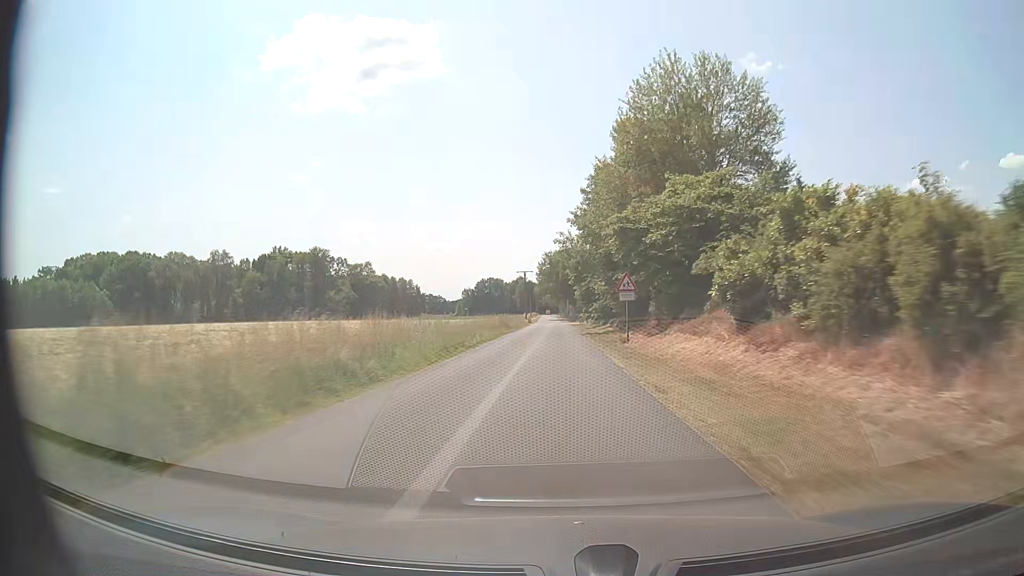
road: residential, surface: paved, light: Day
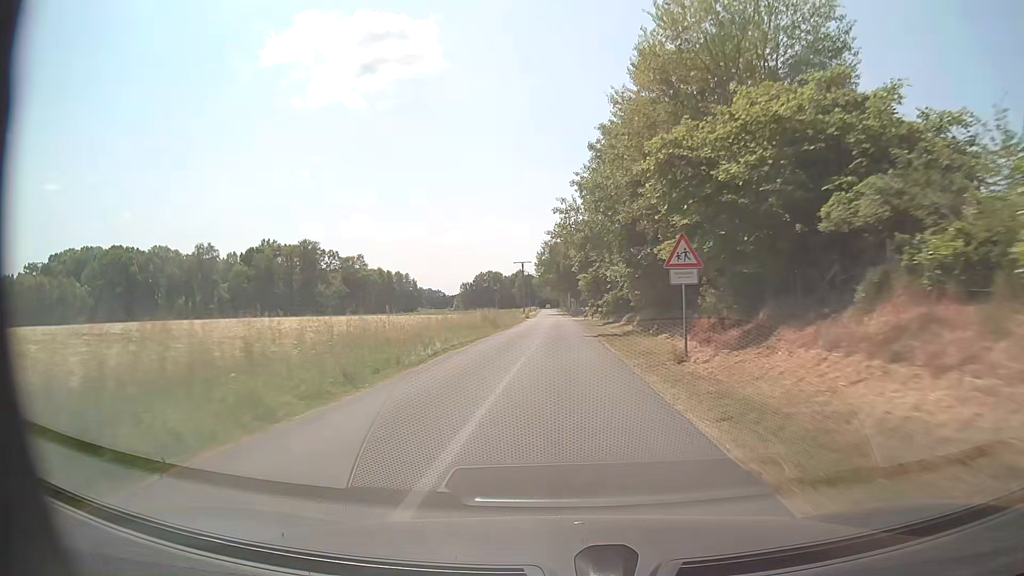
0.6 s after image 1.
(0.0, +11.4) m; 0°
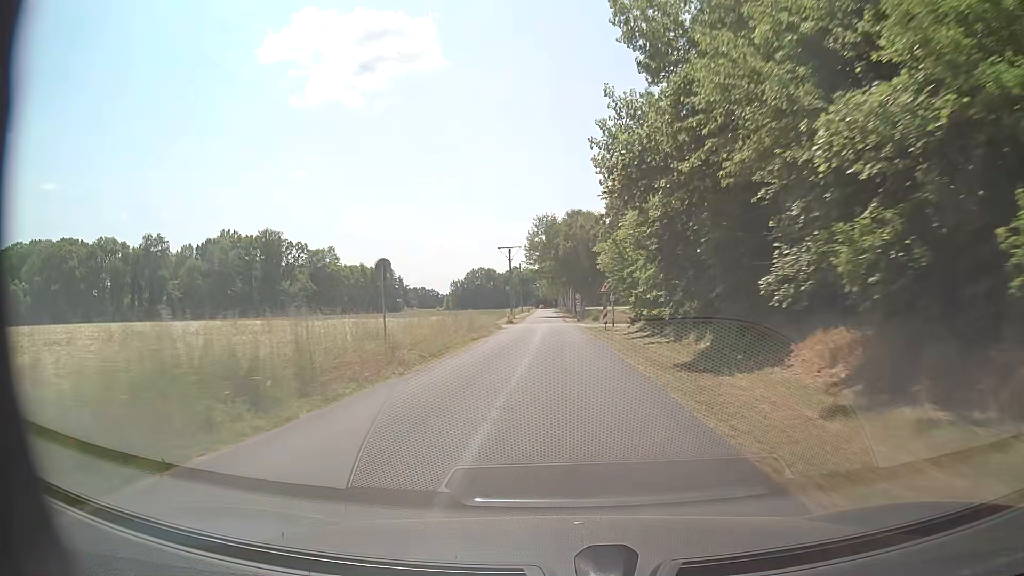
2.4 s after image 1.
(0.0, +31.8) m; 0°
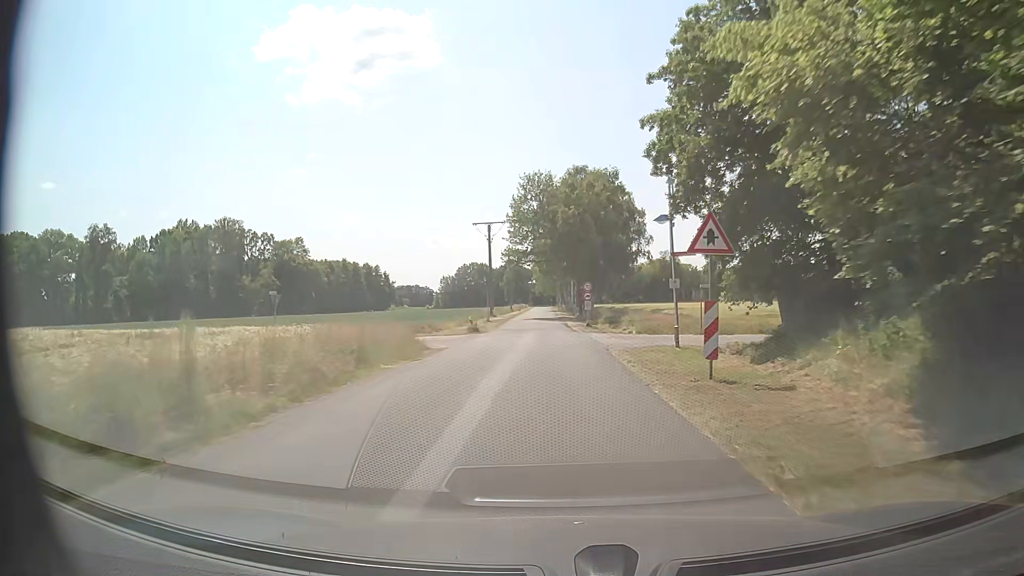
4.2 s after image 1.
(-0.1, +26.6) m; 0°
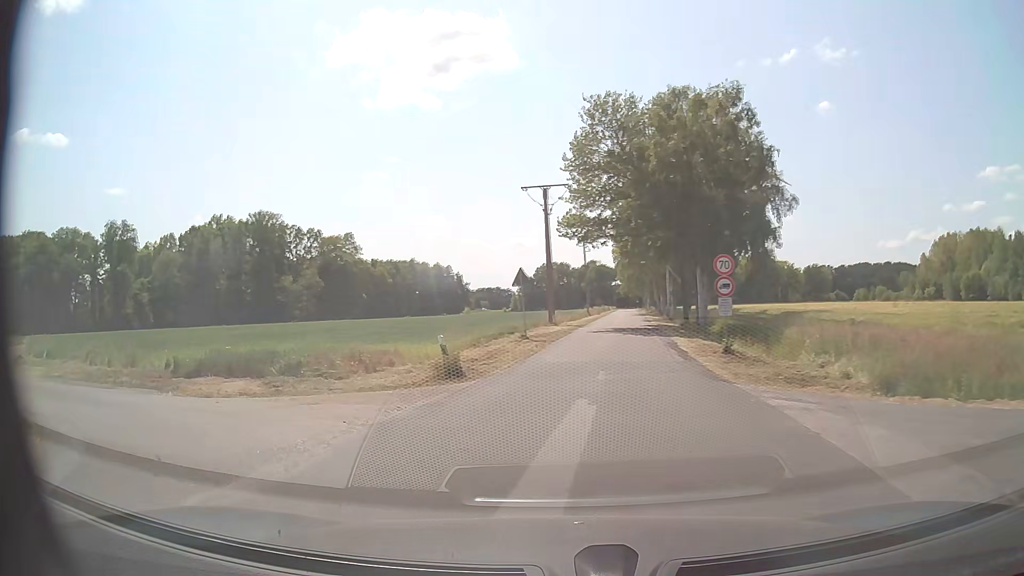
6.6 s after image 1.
(-0.2, +23.0) m; -7°
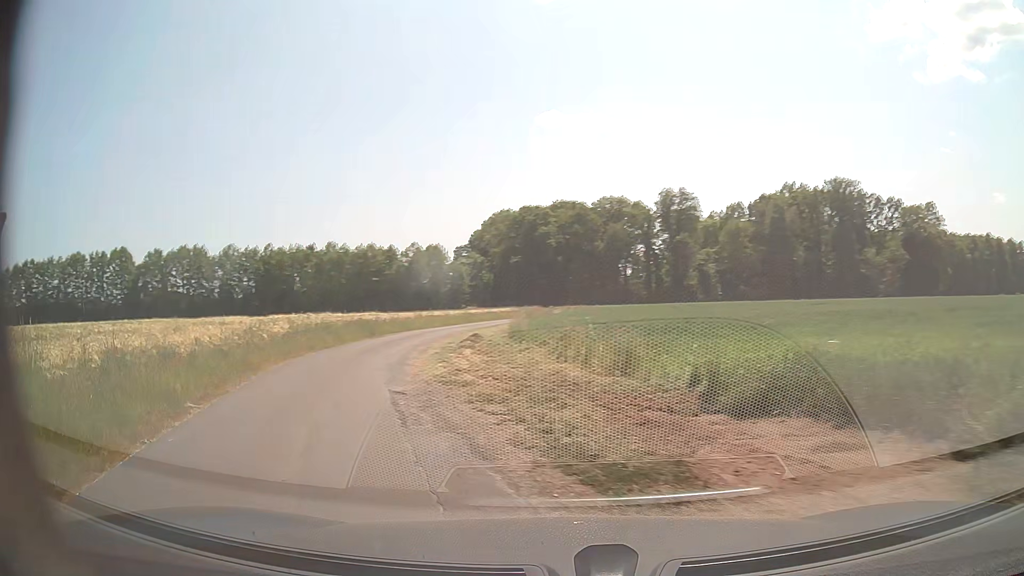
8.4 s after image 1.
(-4.4, +10.9) m; -48°
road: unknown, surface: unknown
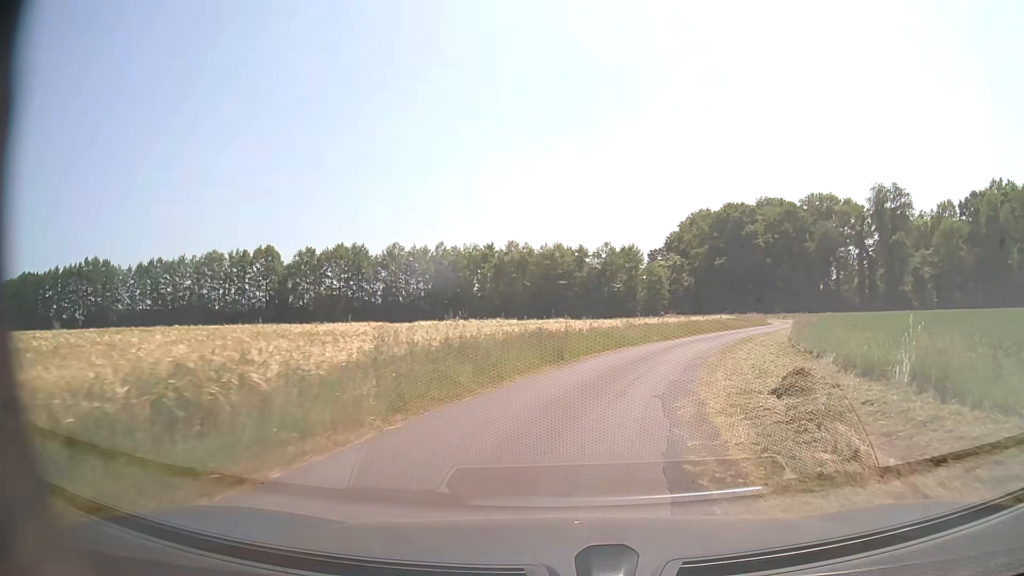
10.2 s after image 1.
(-4.1, +14.9) m; -17°
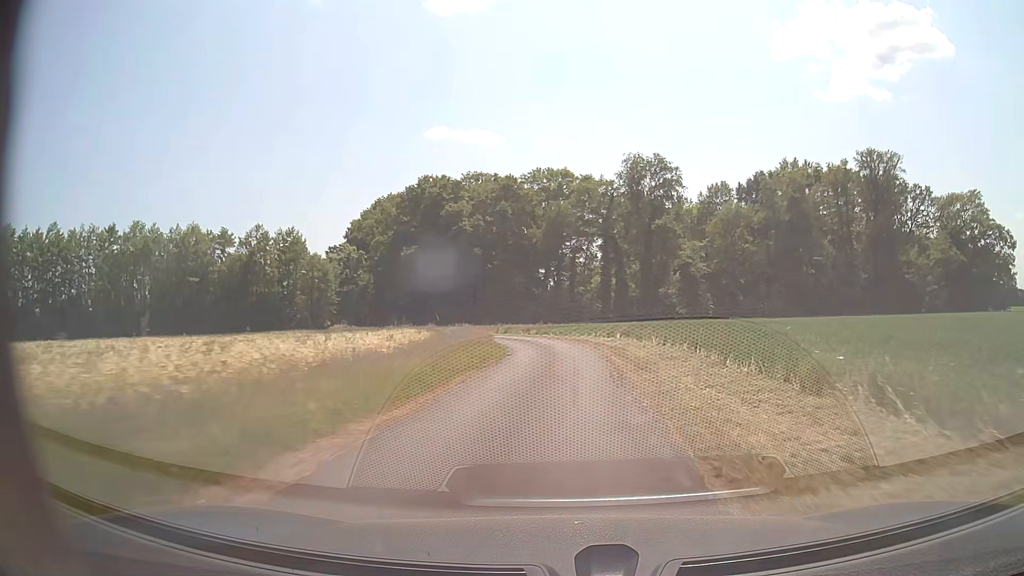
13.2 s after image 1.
(+8.4, +36.0) m; +26°
(0, +10) (0, +20) (0, +30) (-1, +40) (-3, +50) (-7, +59) (-11, +68) (-15, +77) (-19, +87) (-23, +96) m
